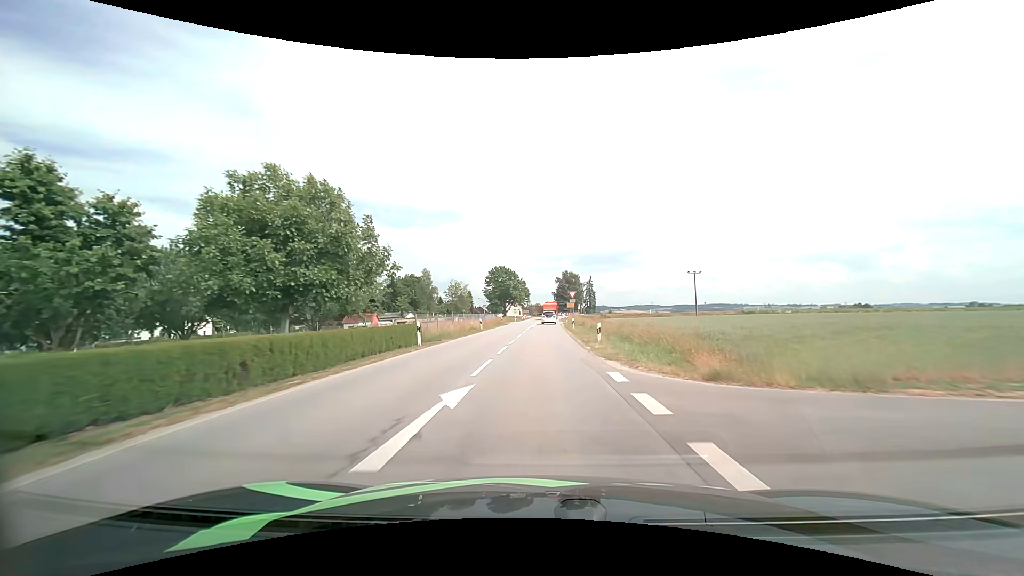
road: secondary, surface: asphalt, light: Day
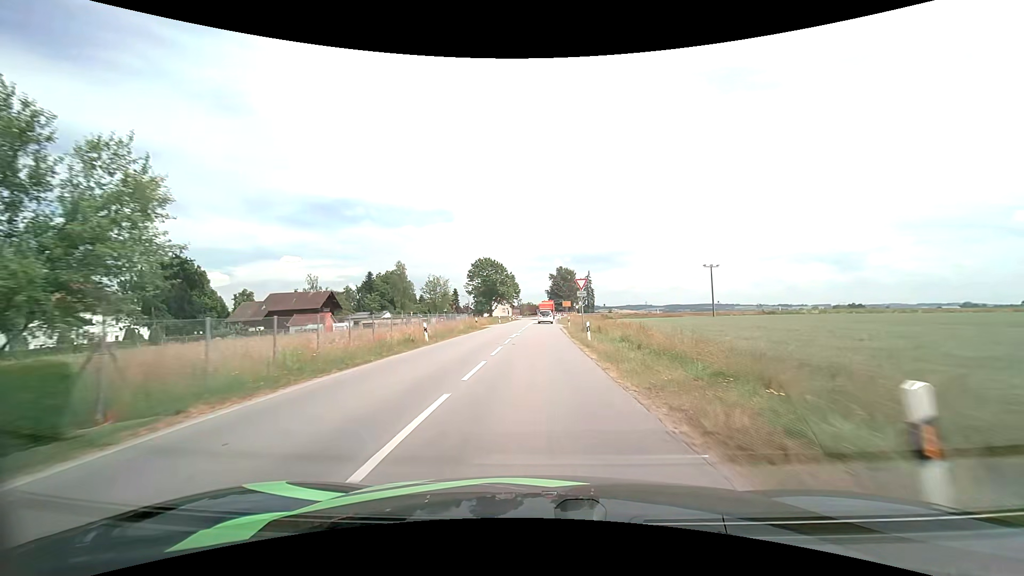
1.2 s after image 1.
(+0.1, +18.2) m; +1°
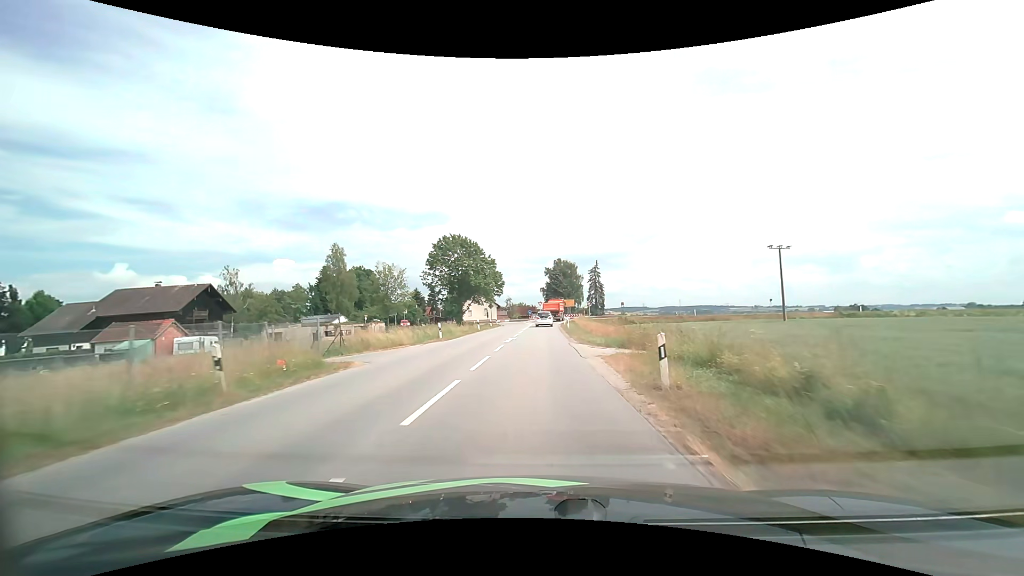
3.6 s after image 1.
(+0.3, +33.7) m; +1°
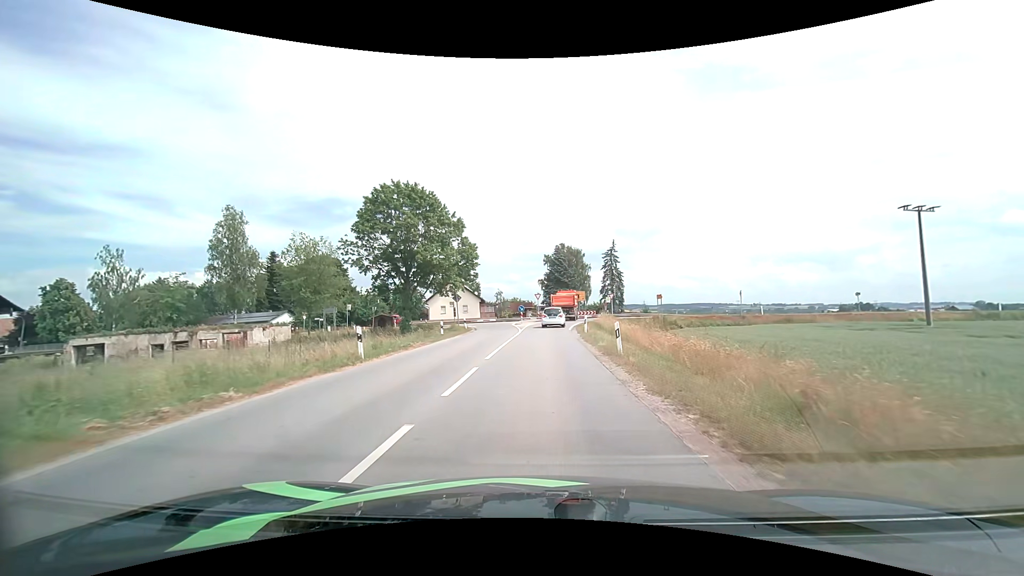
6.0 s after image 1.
(+0.1, +27.7) m; 0°
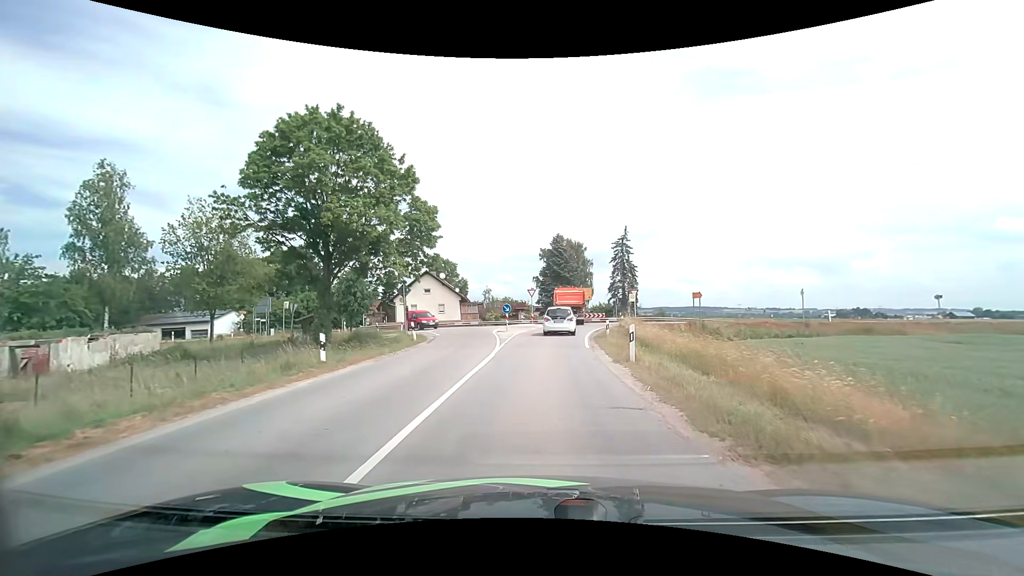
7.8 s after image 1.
(+0.1, +15.5) m; +1°
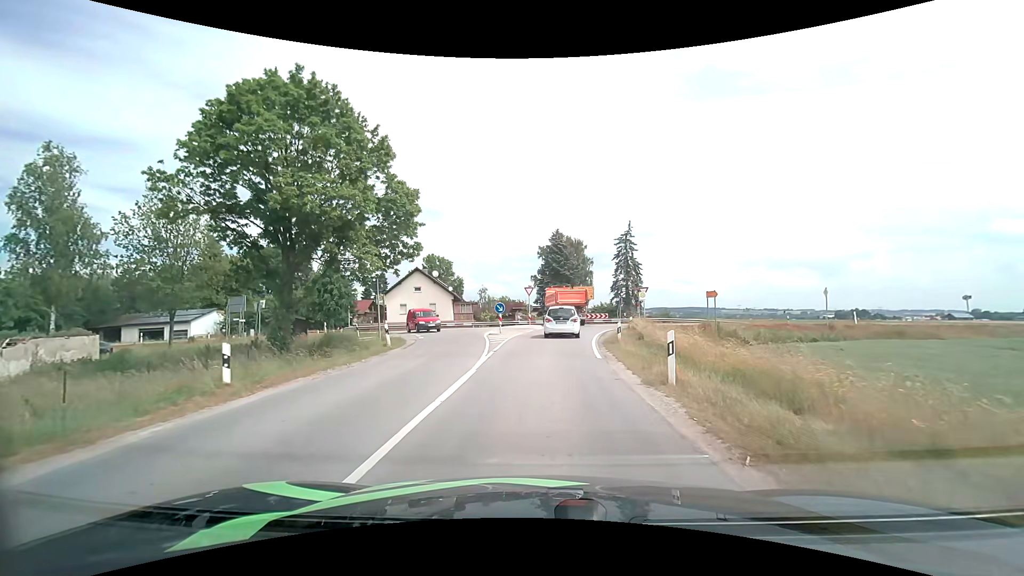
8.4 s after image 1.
(0.0, +4.1) m; 0°
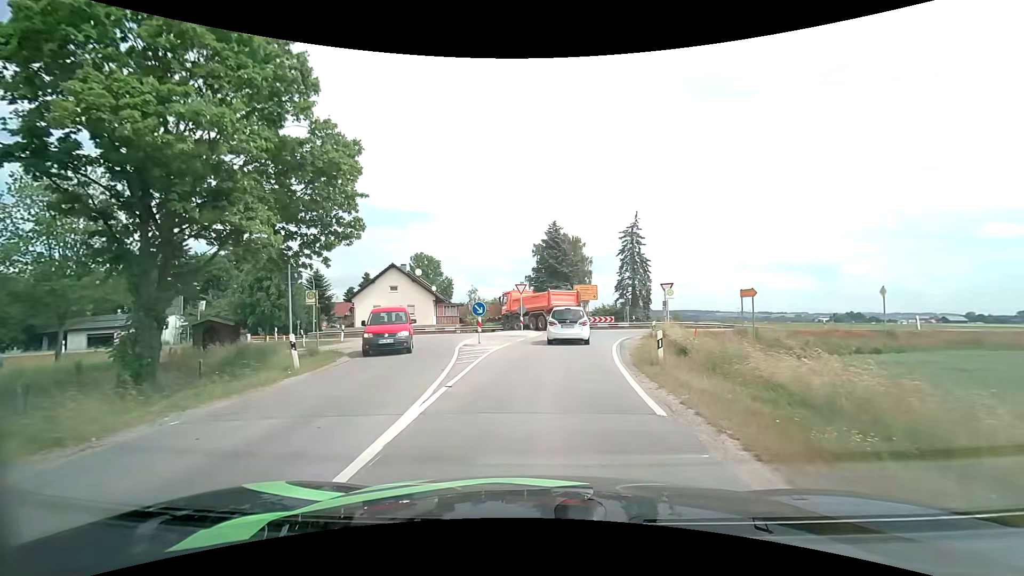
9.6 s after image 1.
(0.0, +8.0) m; 0°
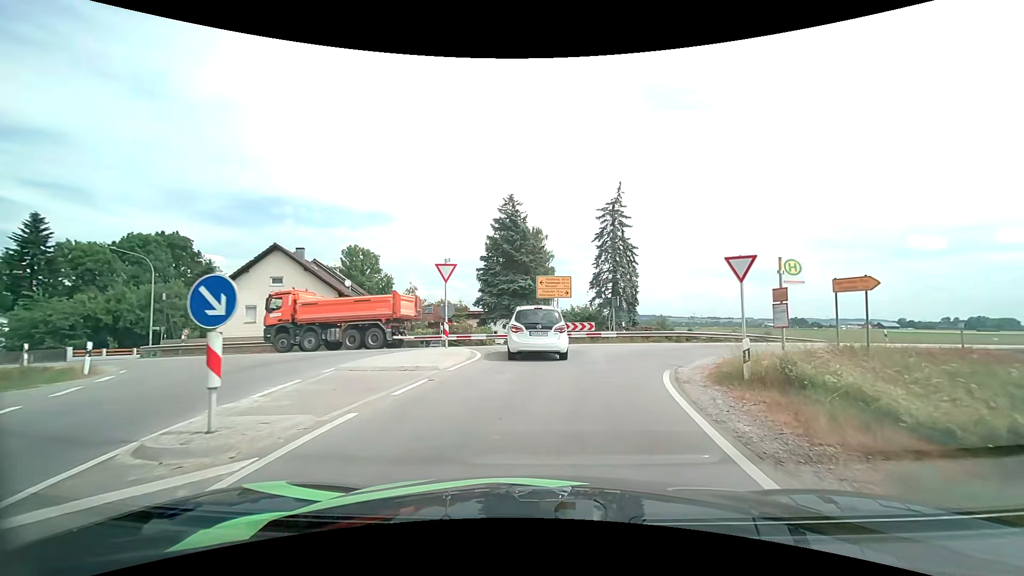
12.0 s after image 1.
(+0.6, +15.1) m; +5°
(+1, +10) (+4, +19) (+12, +25) (+22, +28) (+32, +30) (+41, +32) (+51, +34) (+61, +36) (+71, +38) (+81, +40) m
